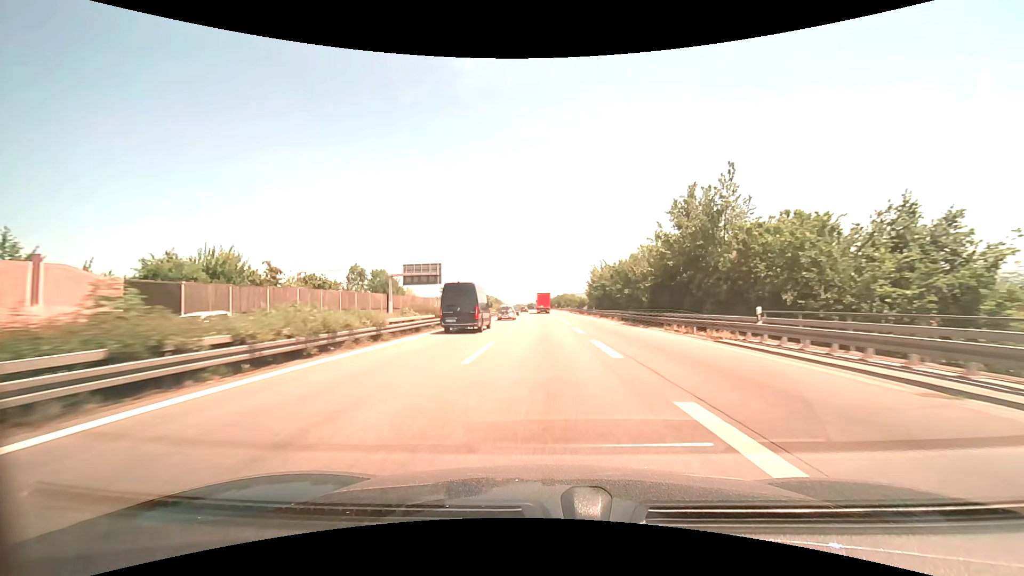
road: motorway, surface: asphalt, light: Day
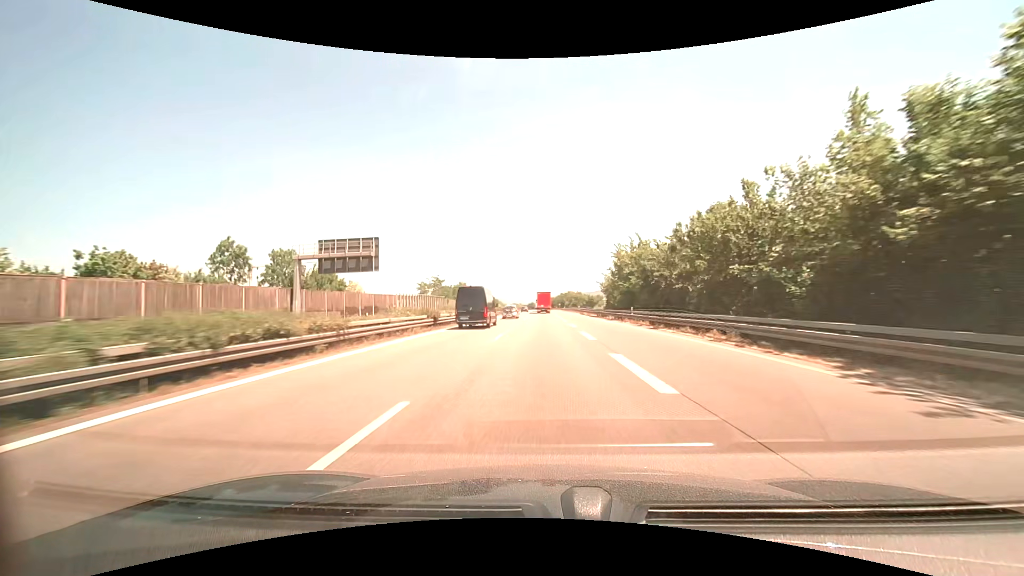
(0.0, +29.2) m; 0°
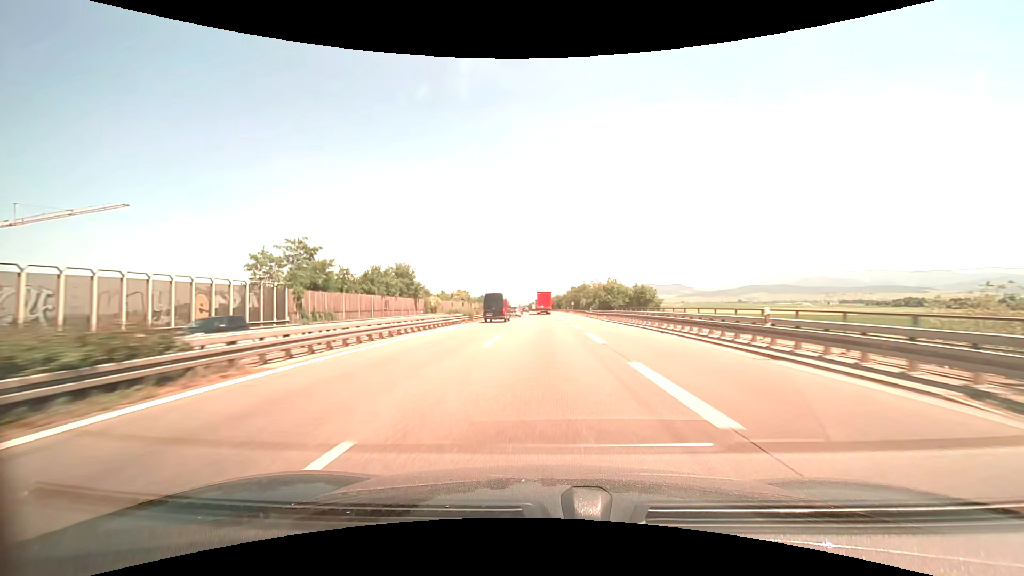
(-0.3, +74.1) m; 0°
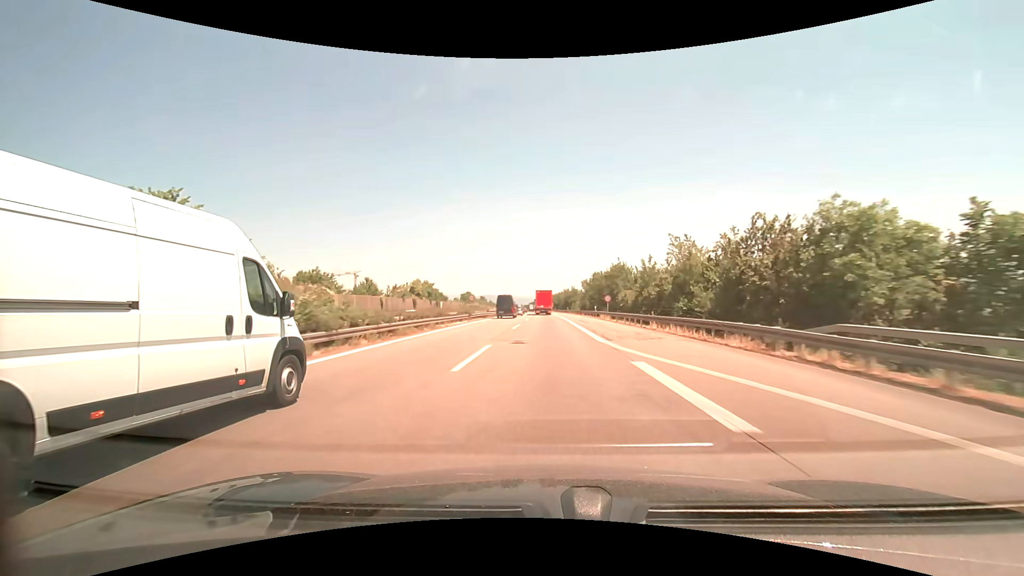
(-0.2, +60.2) m; 0°
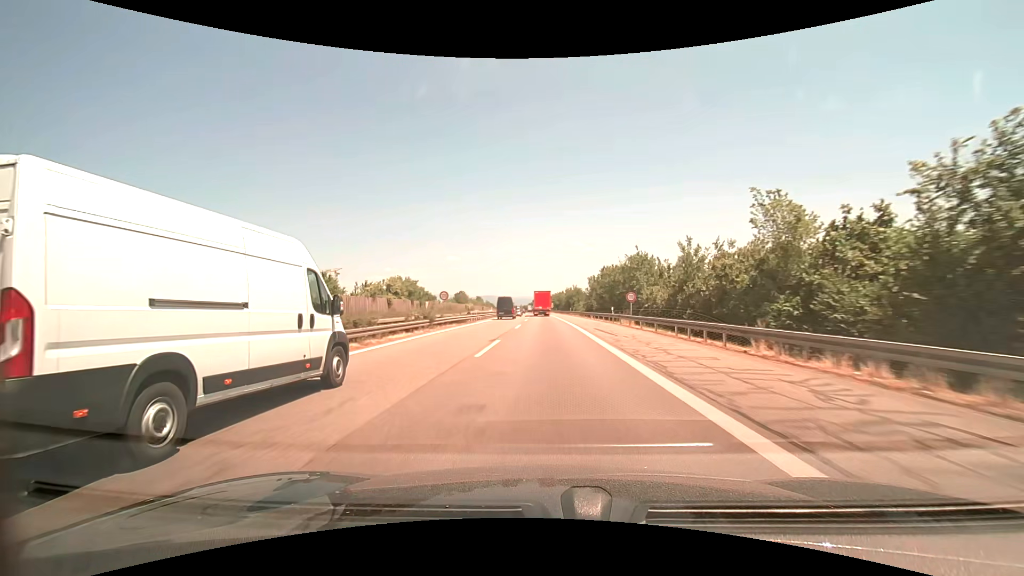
(0.0, +15.1) m; 0°
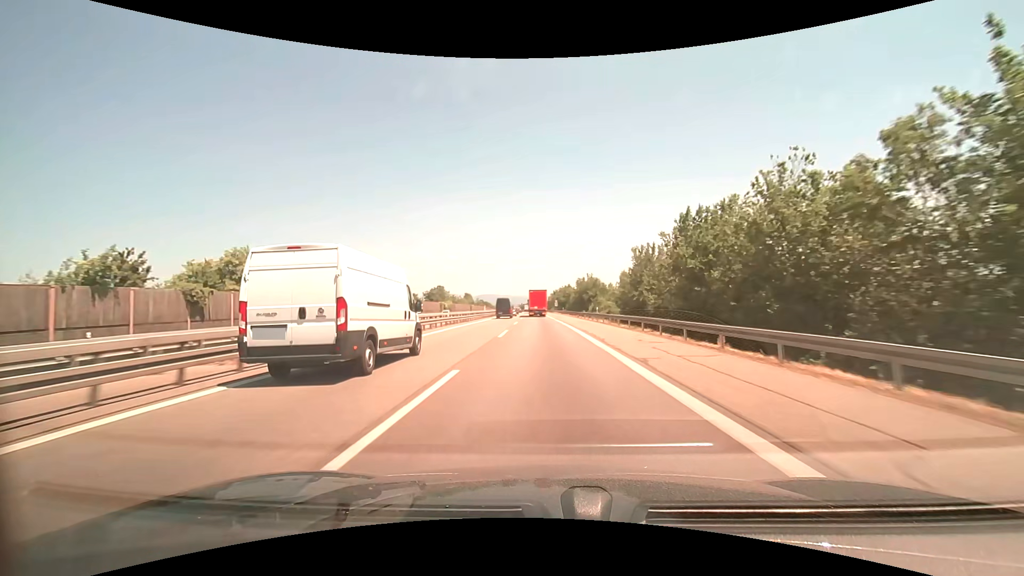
(-0.1, +45.1) m; 0°
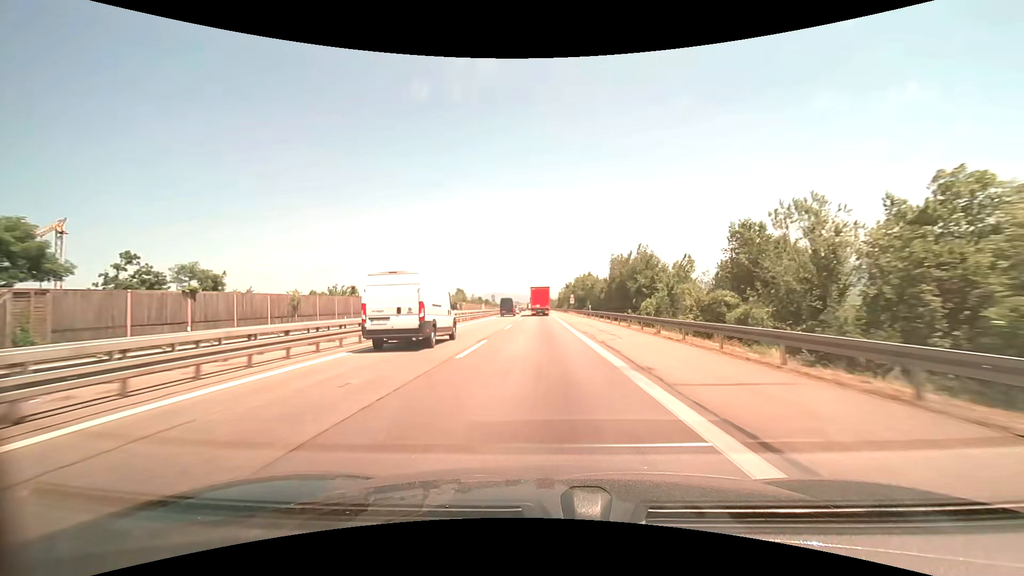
(-0.3, +45.0) m; -1°
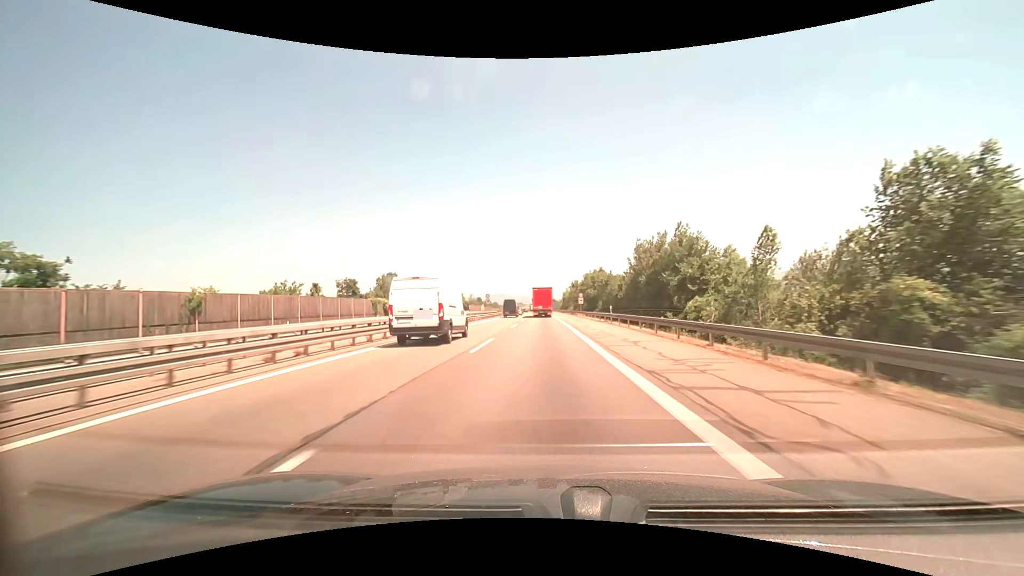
(0.0, +14.9) m; 0°
(0, +10) (0, +20) (0, +30) (0, +40) (0, +50) (-1, +60) (-1, +70) (-1, +80) (-1, +90) (-1, +100) m
